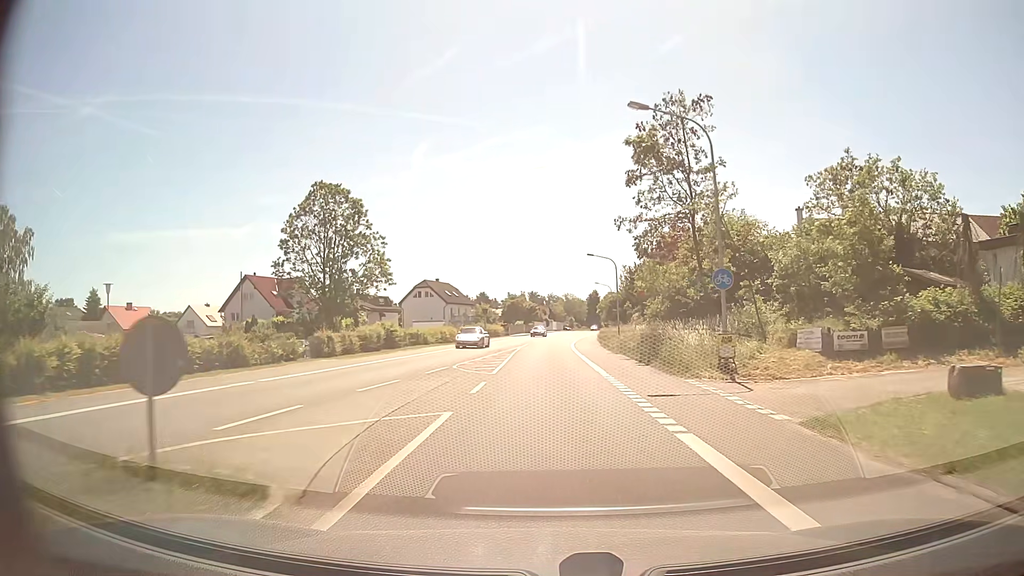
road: primary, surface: asphalt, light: Day
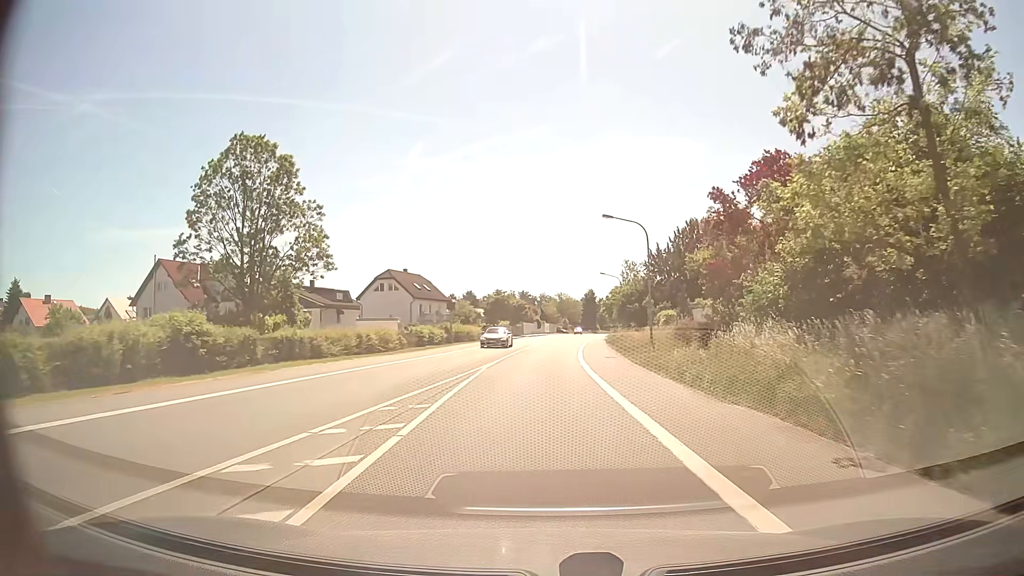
(+0.1, +21.7) m; +1°
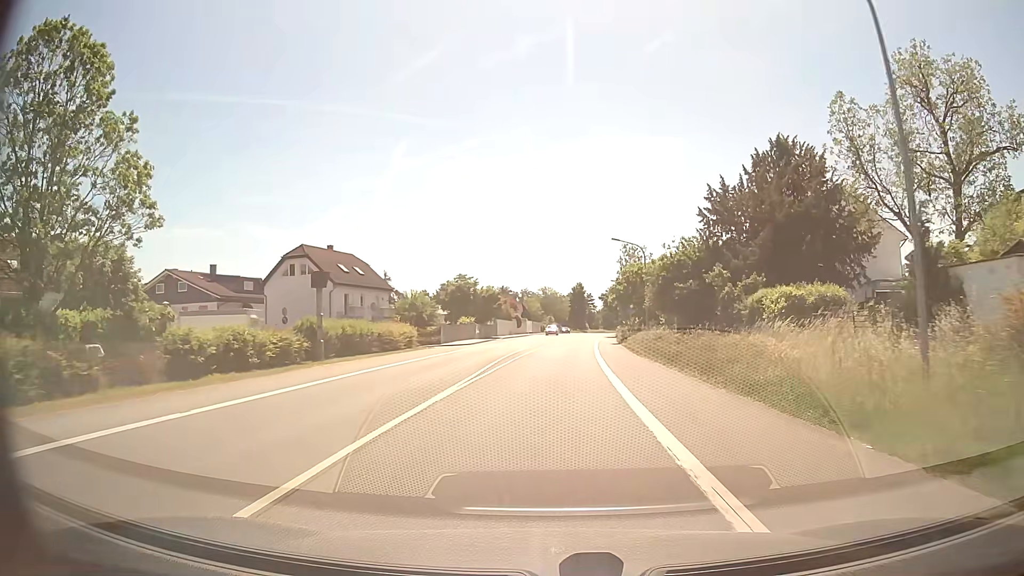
(+0.3, +28.7) m; +1°
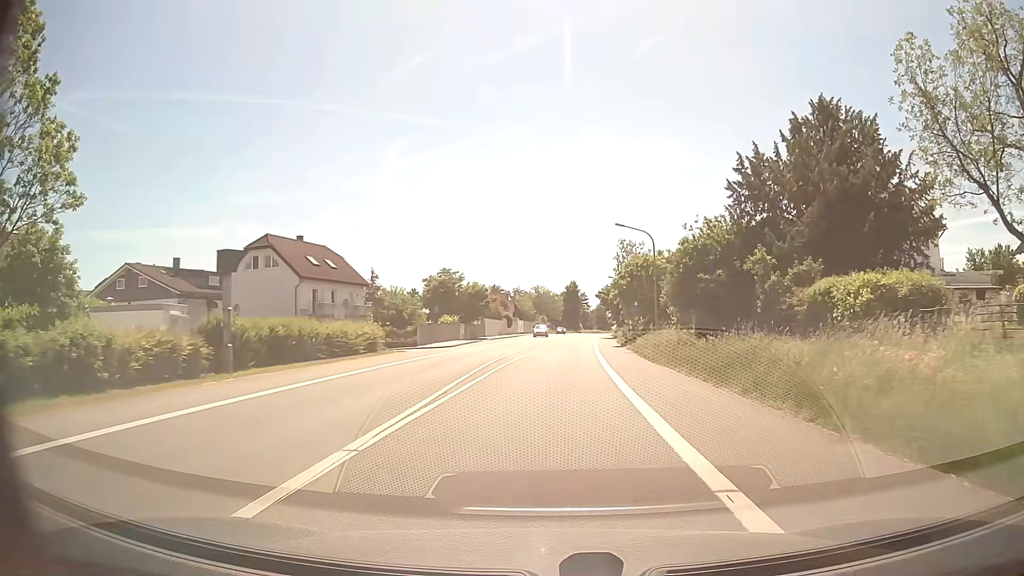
(+0.1, +7.1) m; +1°
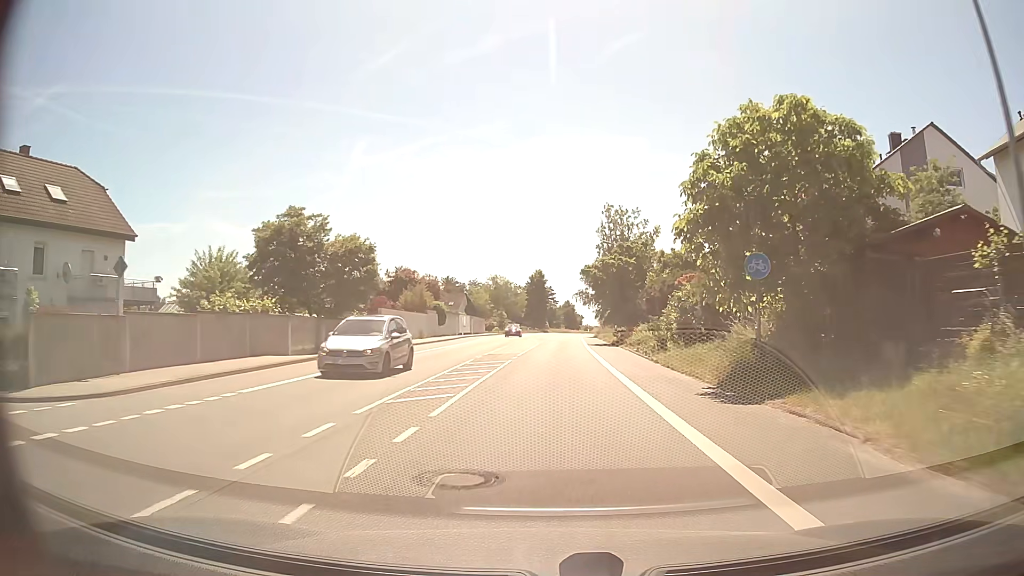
(+1.0, +35.5) m; +3°
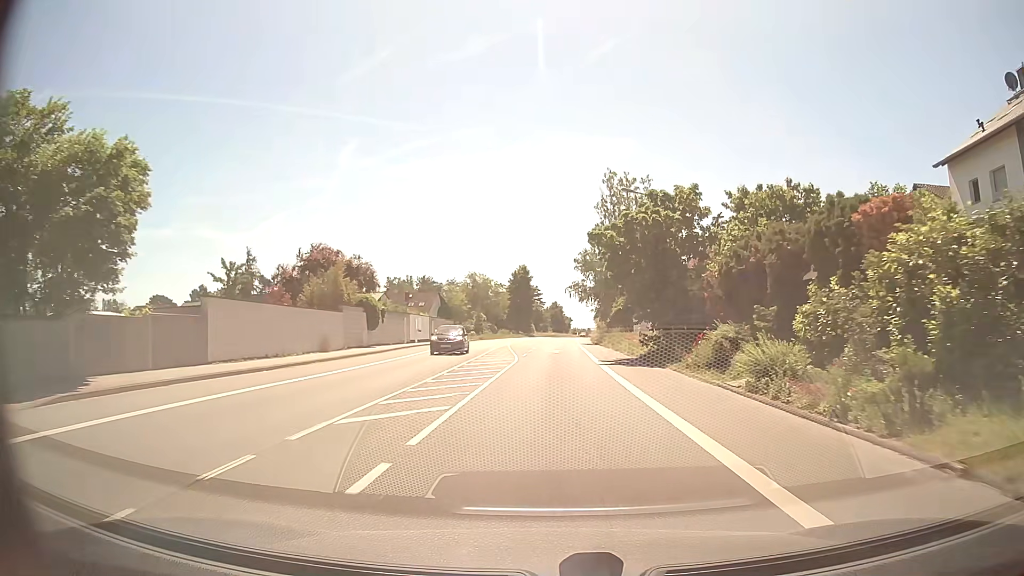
(+0.2, +21.1) m; +2°
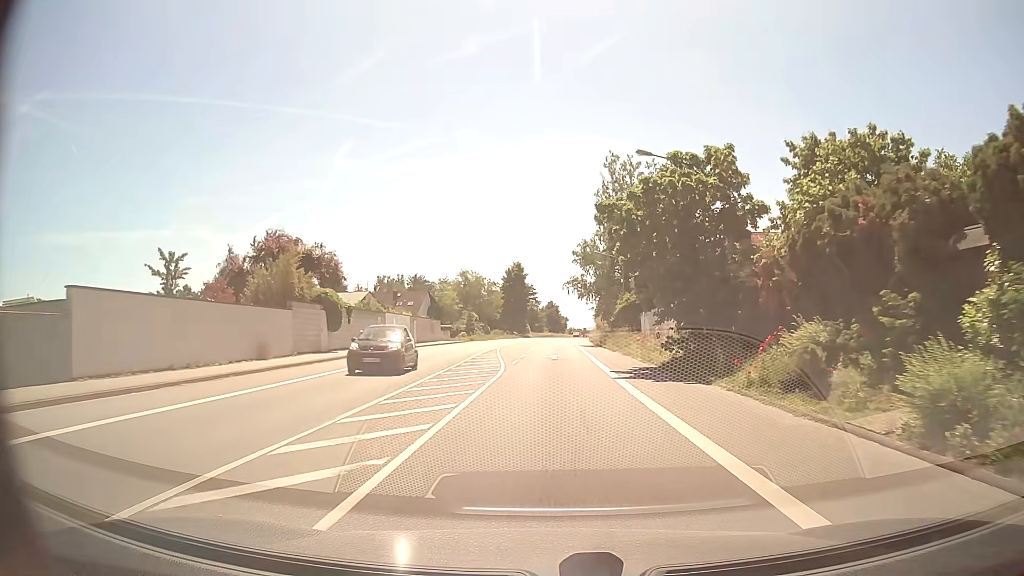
(0.0, +7.0) m; 0°
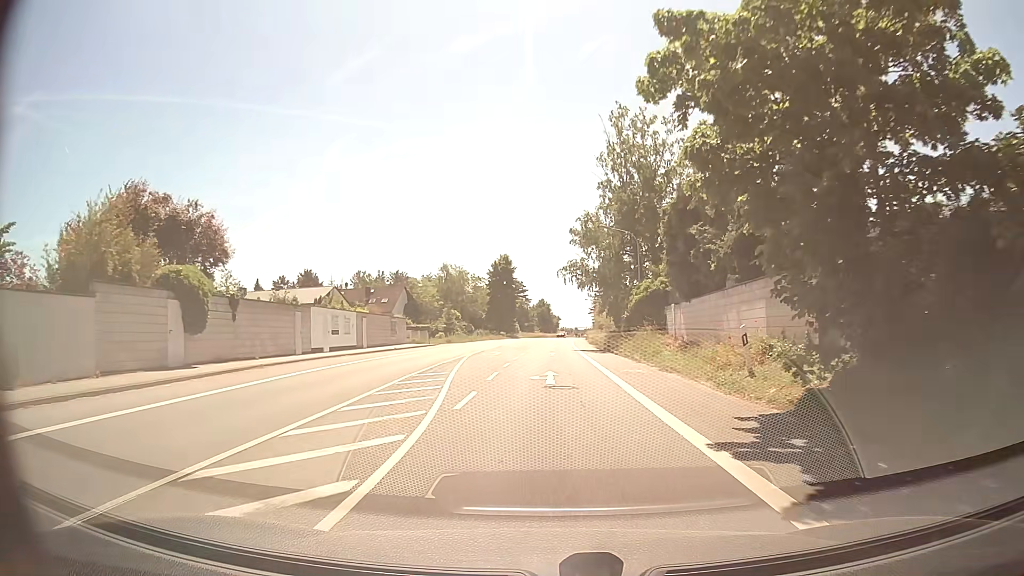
(+0.1, +14.0) m; 0°
(0, +10) (0, +20) (0, +30) (+1, +40) (+1, +50) (+1, +60) (+1, +70) (+2, +80) (+2, +90) (+3, +100) m
